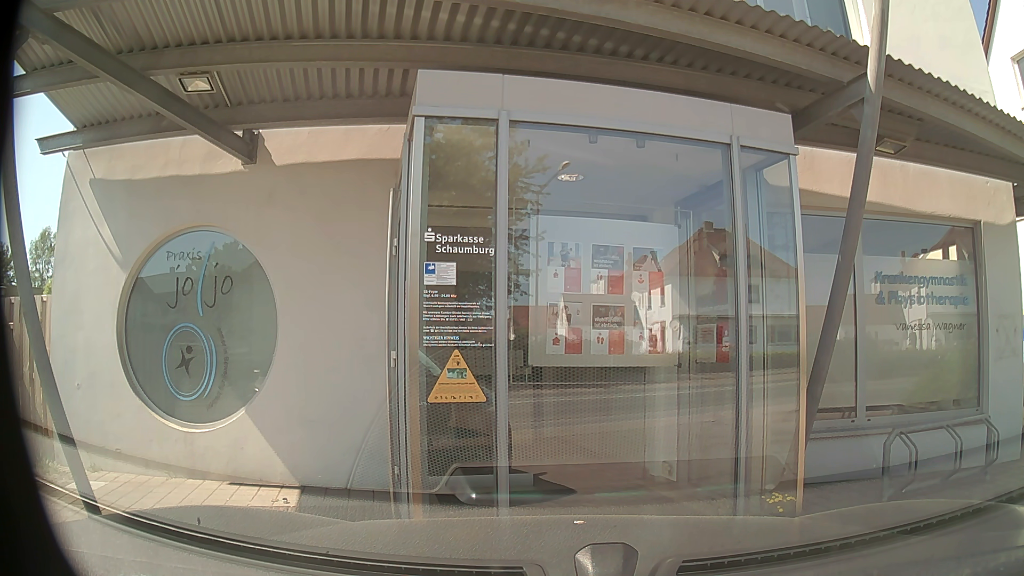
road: secondary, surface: asphalt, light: Day
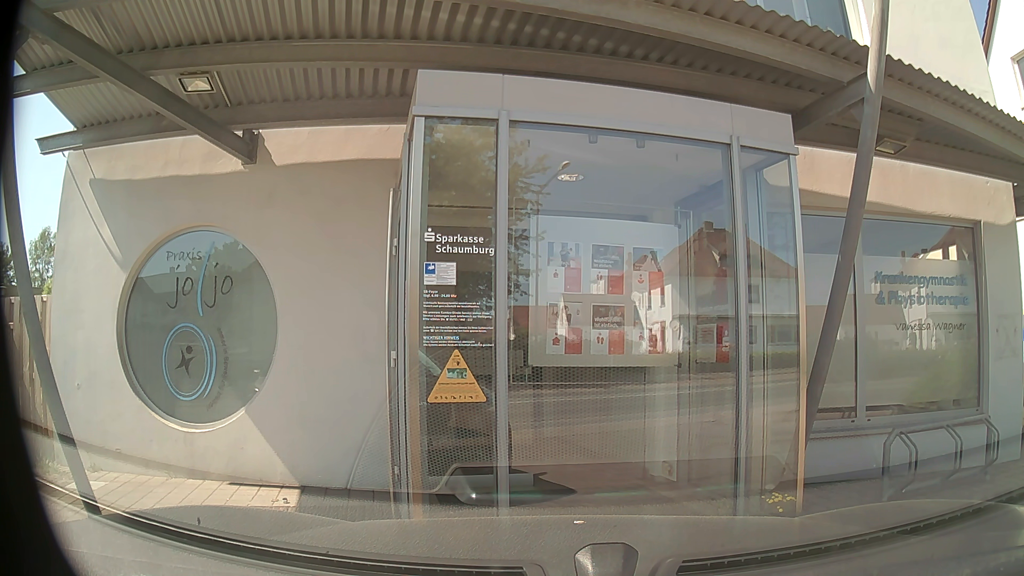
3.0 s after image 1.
(0.0, 0.0) m; 0°
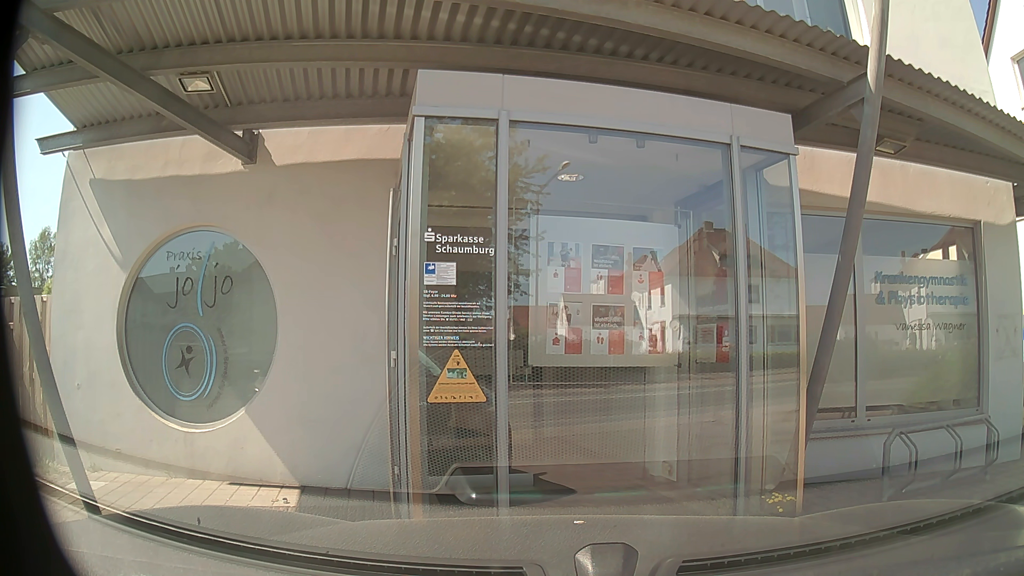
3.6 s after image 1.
(0.0, 0.0) m; 0°
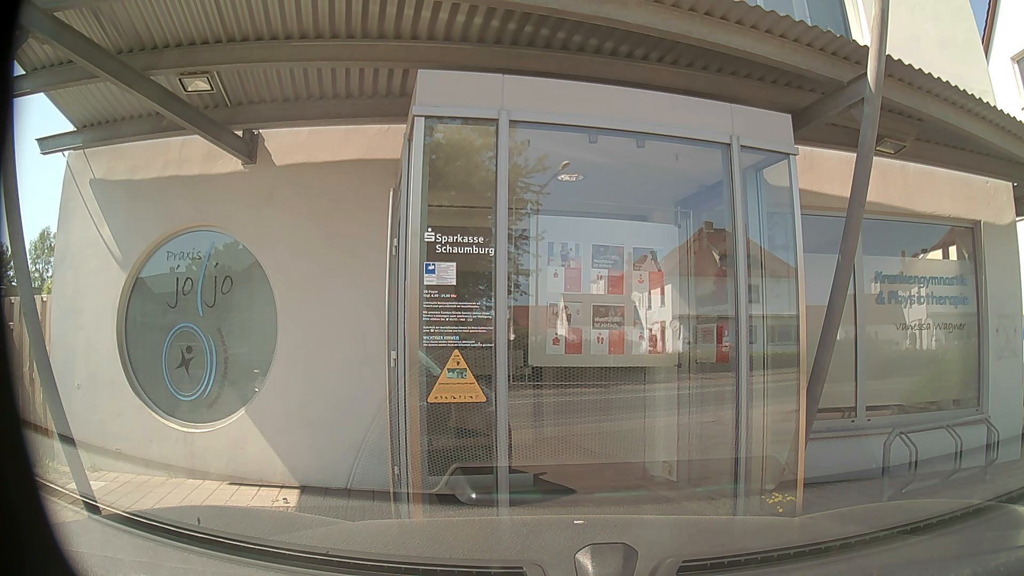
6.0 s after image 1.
(0.0, 0.0) m; 0°
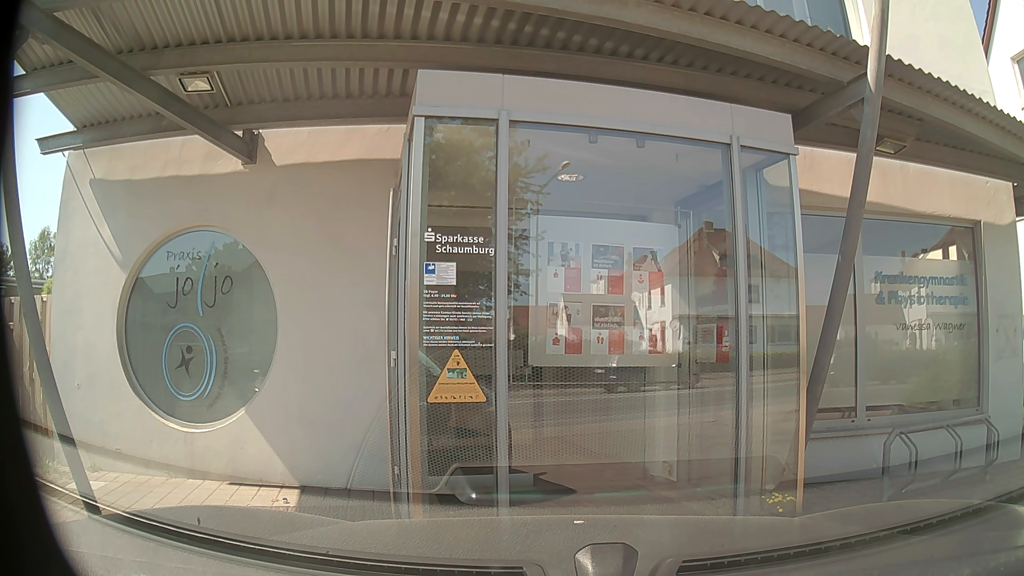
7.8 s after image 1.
(0.0, 0.0) m; 0°
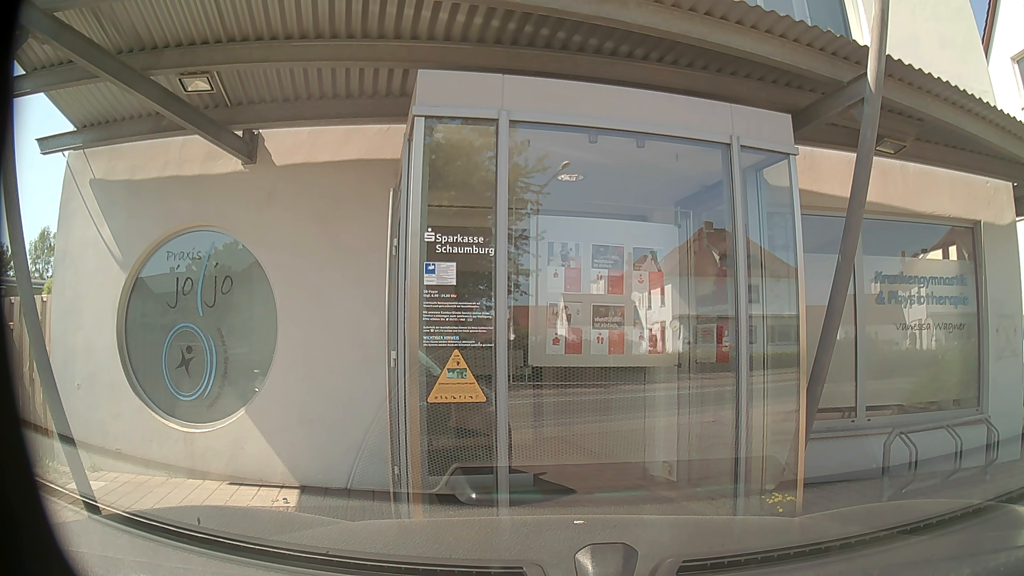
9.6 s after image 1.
(0.0, 0.0) m; 0°
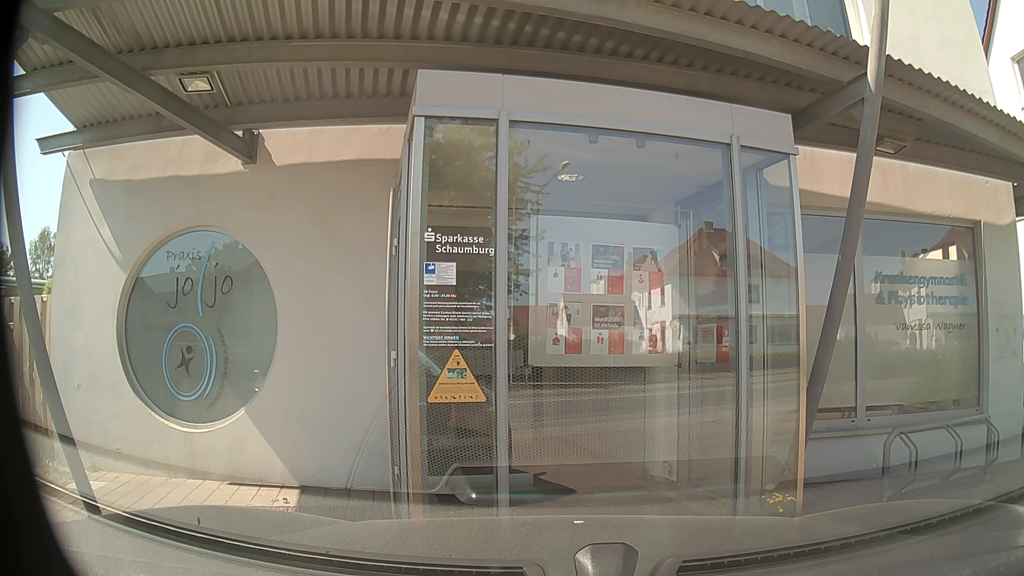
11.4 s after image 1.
(0.0, 0.0) m; 0°
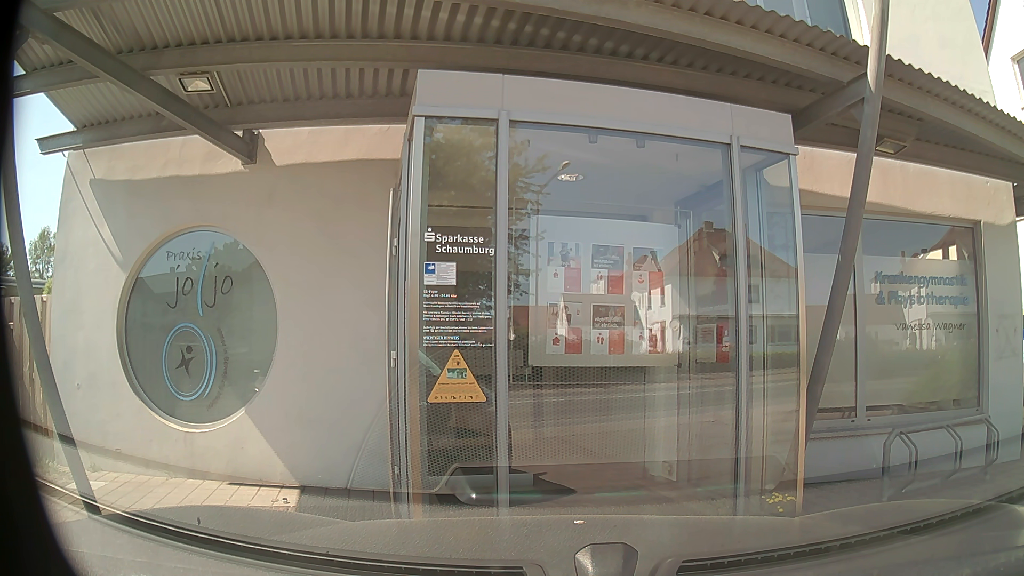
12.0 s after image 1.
(0.0, 0.0) m; 0°
